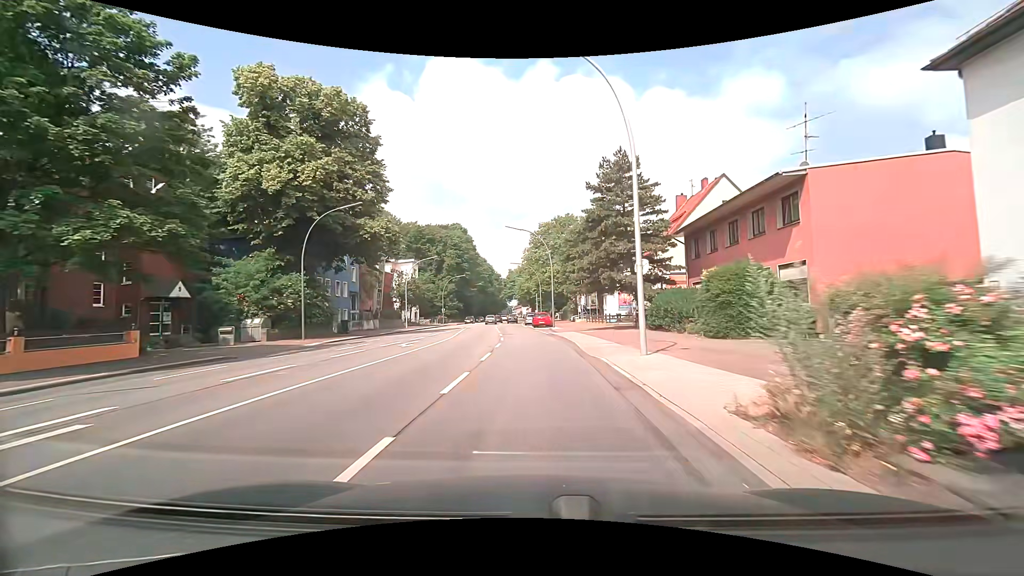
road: primary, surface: asphalt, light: Day
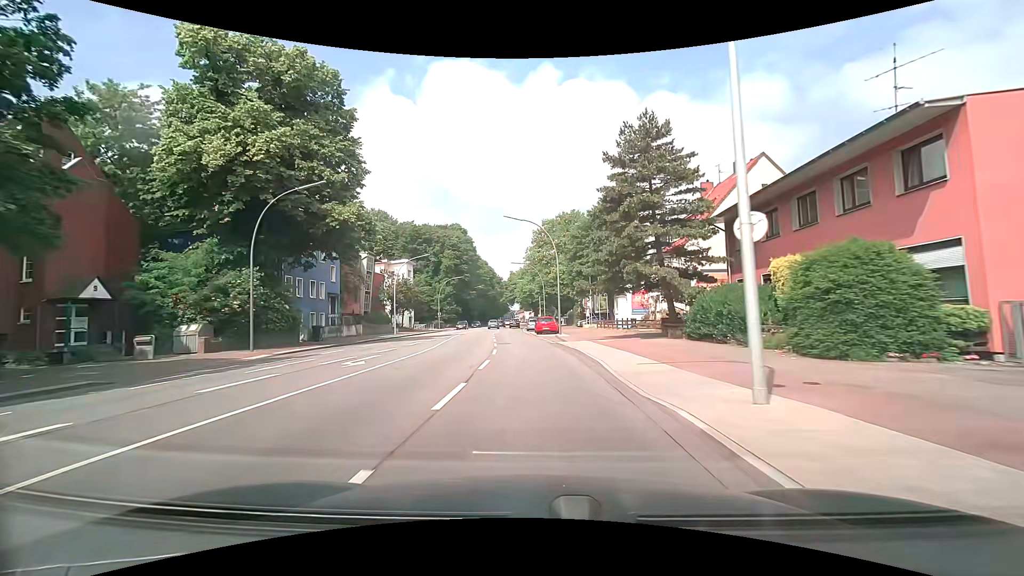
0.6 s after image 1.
(0.0, +7.1) m; 0°
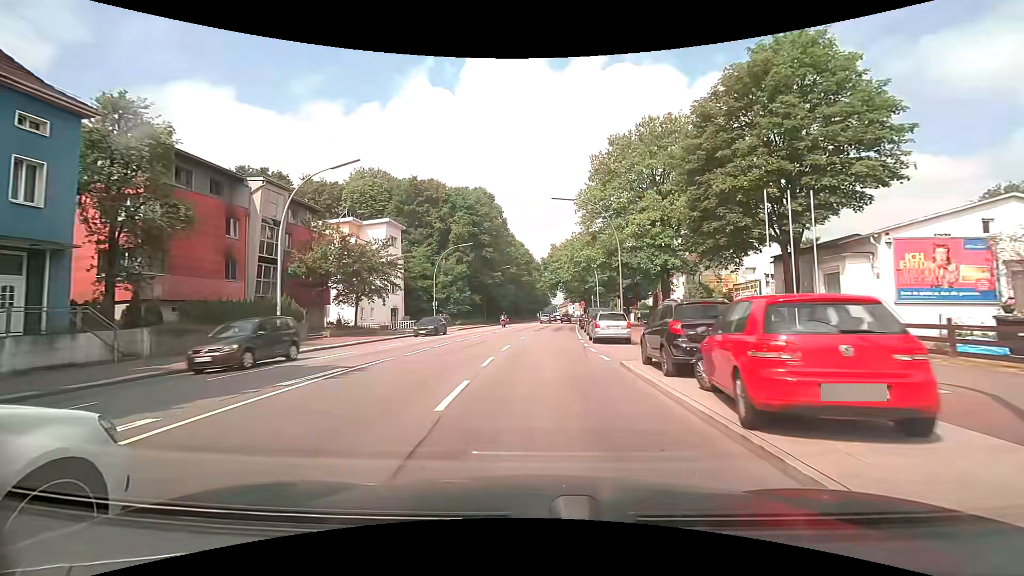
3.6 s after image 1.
(-1.5, +36.8) m; -5°
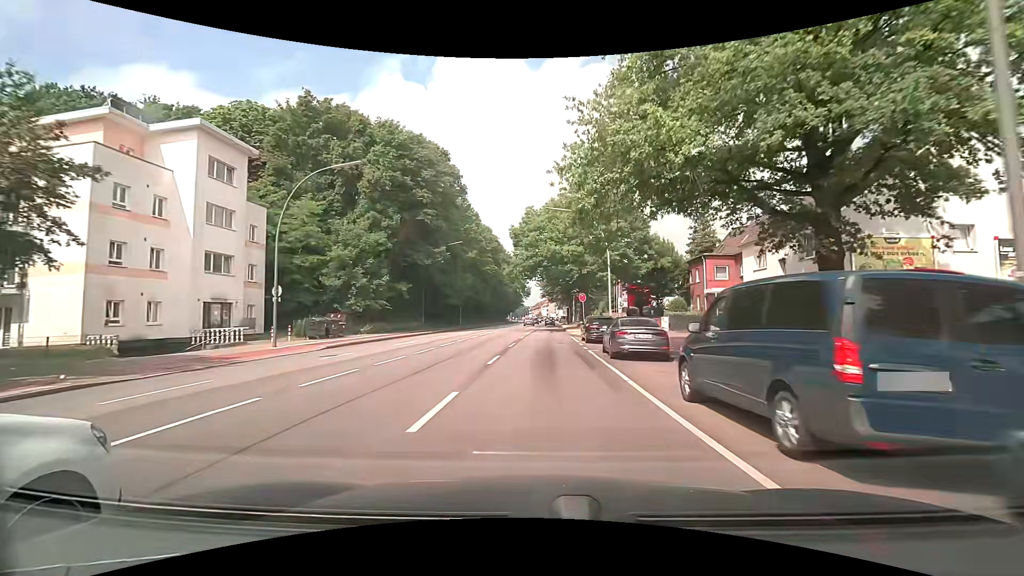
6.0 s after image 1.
(+0.5, +30.2) m; +2°
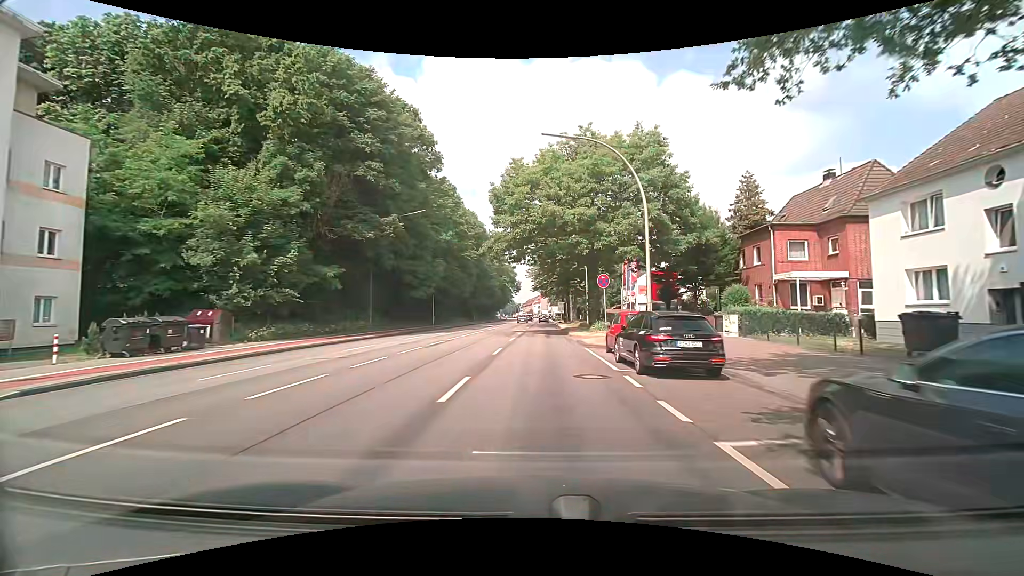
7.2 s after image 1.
(+0.3, +15.2) m; +1°
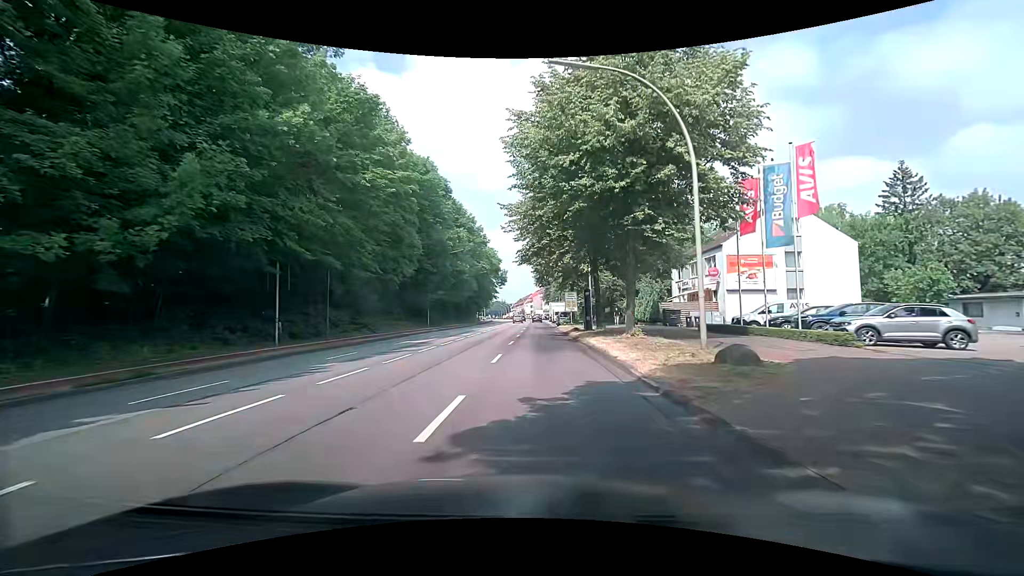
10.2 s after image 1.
(+0.3, +38.4) m; +1°
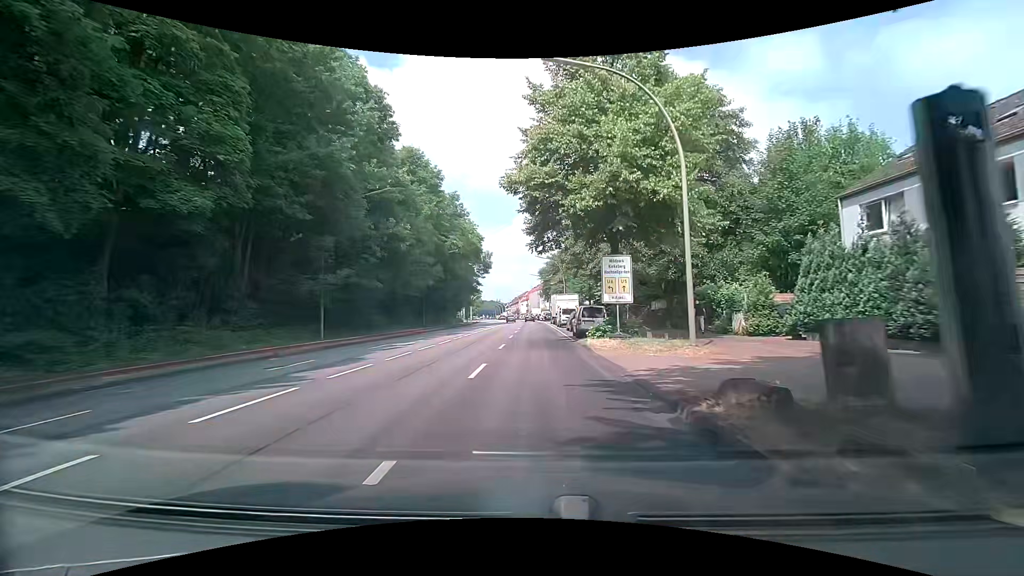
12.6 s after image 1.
(+0.2, +30.8) m; +1°
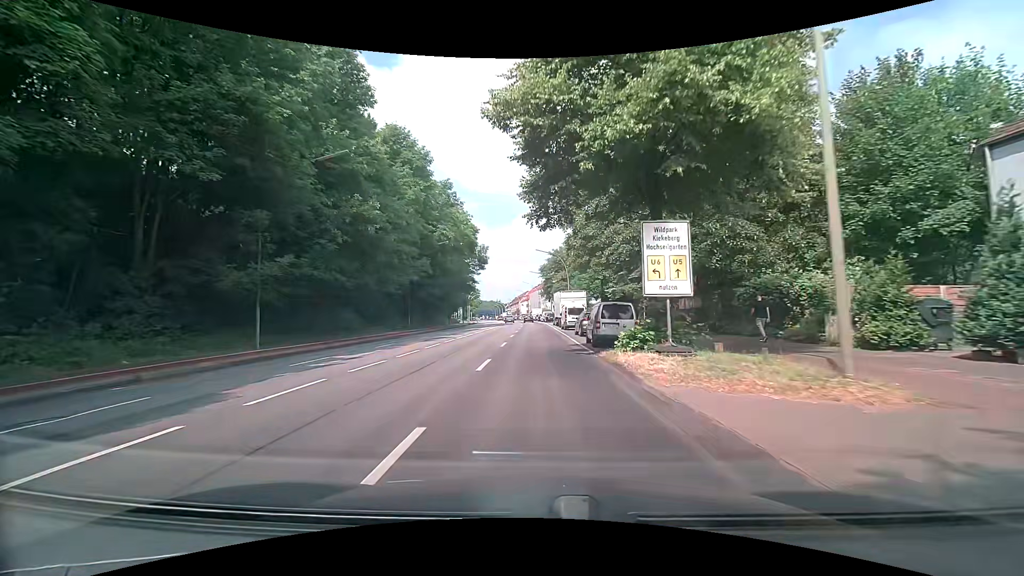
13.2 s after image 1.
(-0.1, +7.7) m; -1°
(0, +10) (0, +20) (0, +30) (0, +40) (0, +50) (0, +60) (0, +70) (0, +80) (-1, +90) (-1, +100) m
